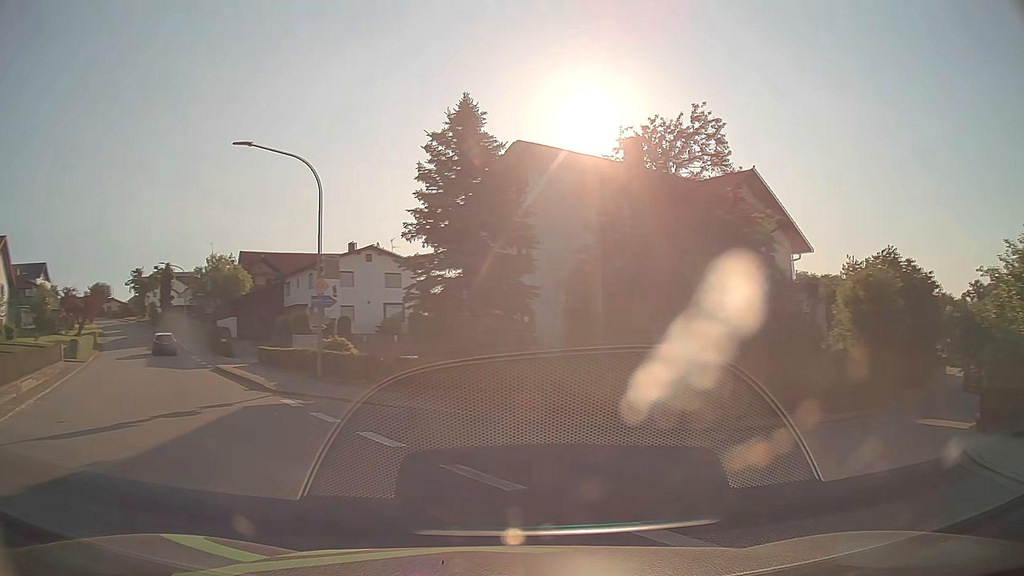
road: tertiary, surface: asphalt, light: Day
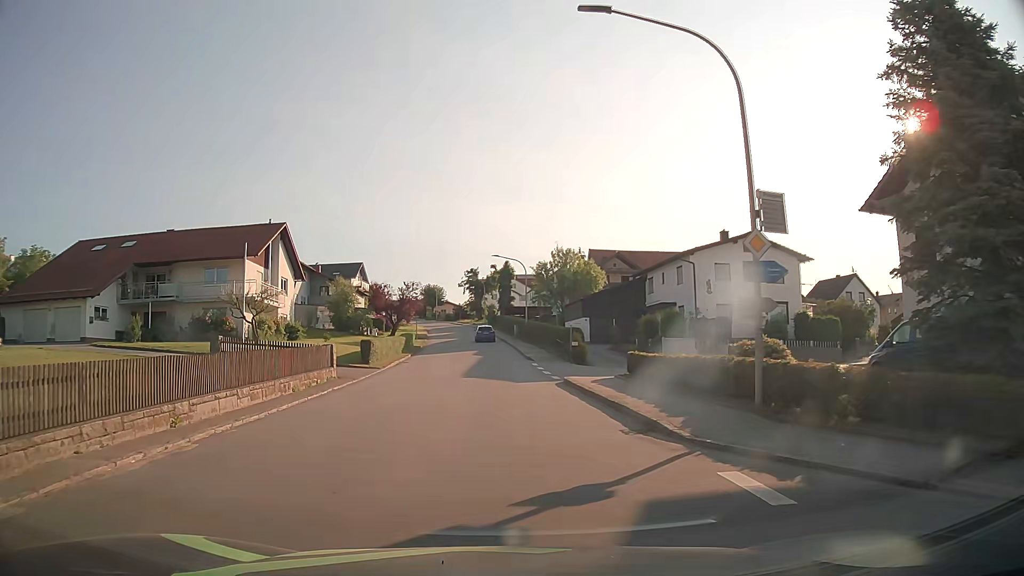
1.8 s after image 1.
(-3.4, +9.0) m; -31°
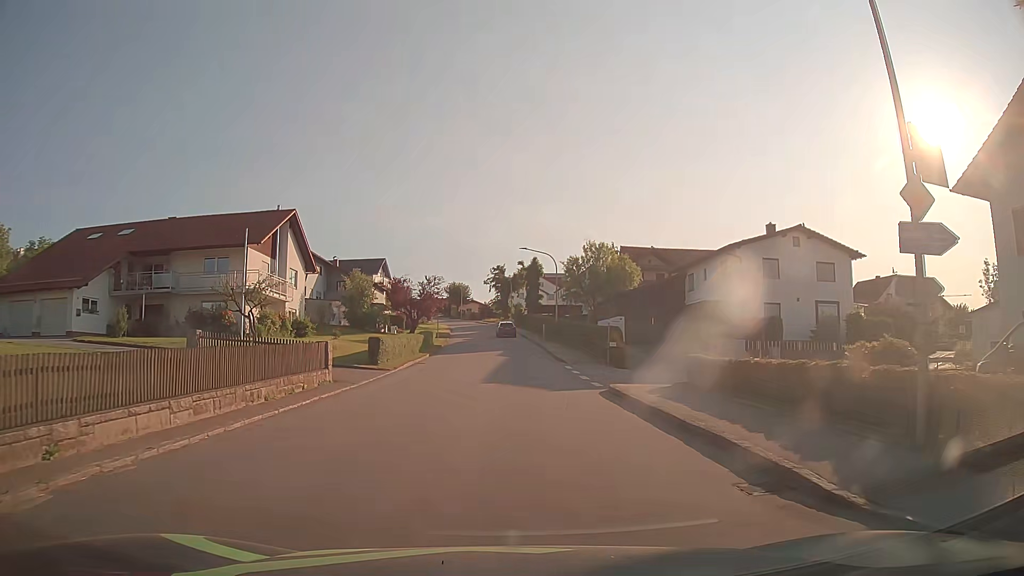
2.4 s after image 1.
(-0.1, +4.4) m; -3°
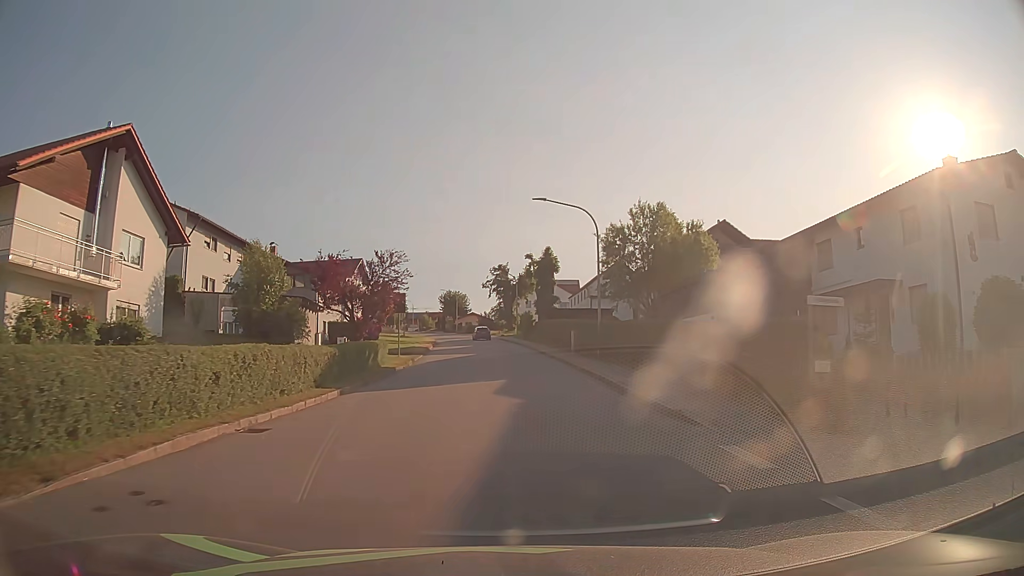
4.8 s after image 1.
(0.0, +22.8) m; 0°
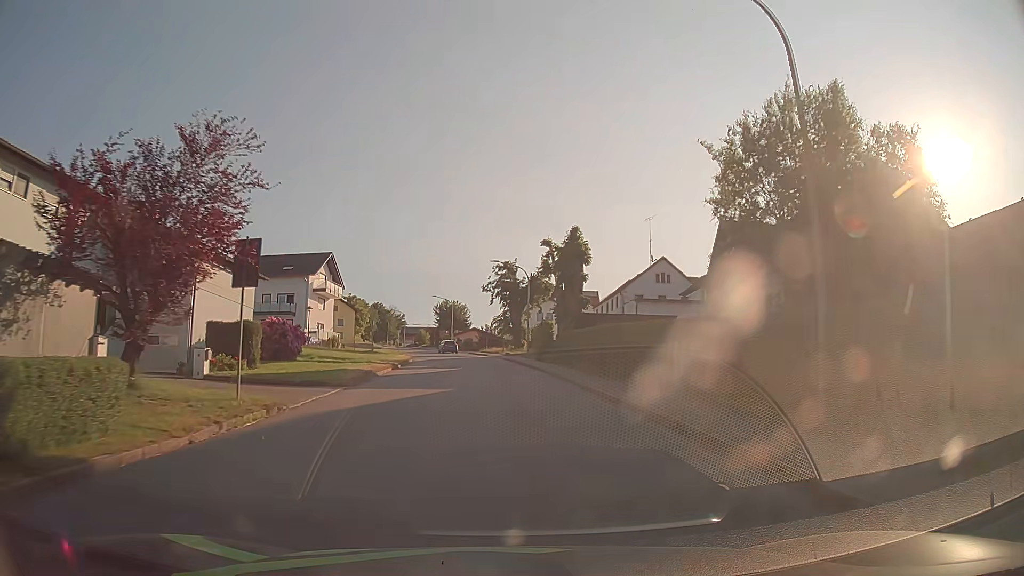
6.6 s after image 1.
(-0.1, +21.6) m; -1°
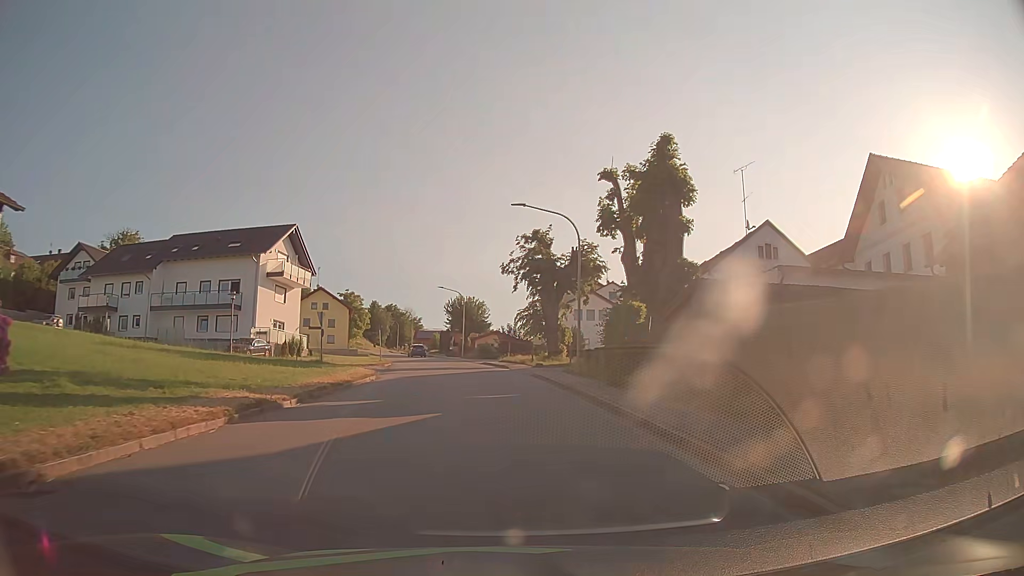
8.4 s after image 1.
(-0.3, +22.1) m; -2°
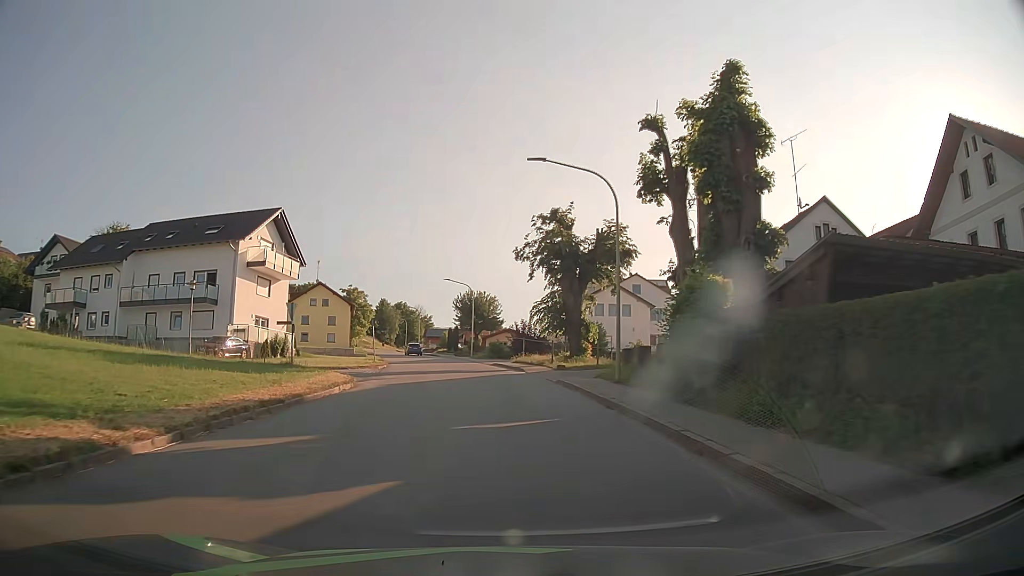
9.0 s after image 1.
(-0.1, +7.0) m; -1°
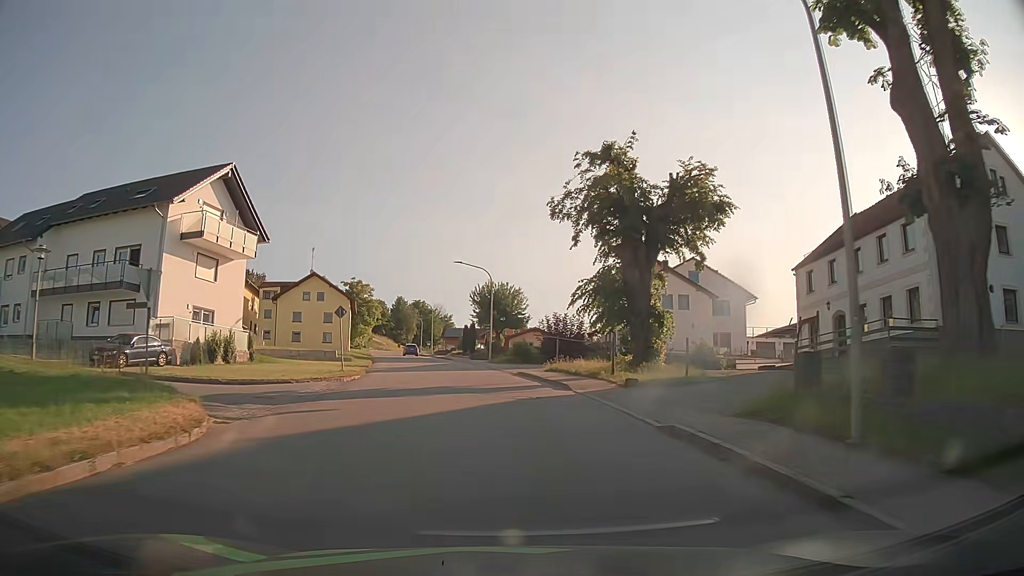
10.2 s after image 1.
(-0.3, +13.9) m; -2°
(0, +10) (-1, +20) (-2, +30) (-3, +40) (-5, +50) (-7, +59) (-9, +69) (-11, +79) (-13, +89) (-15, +99) m
